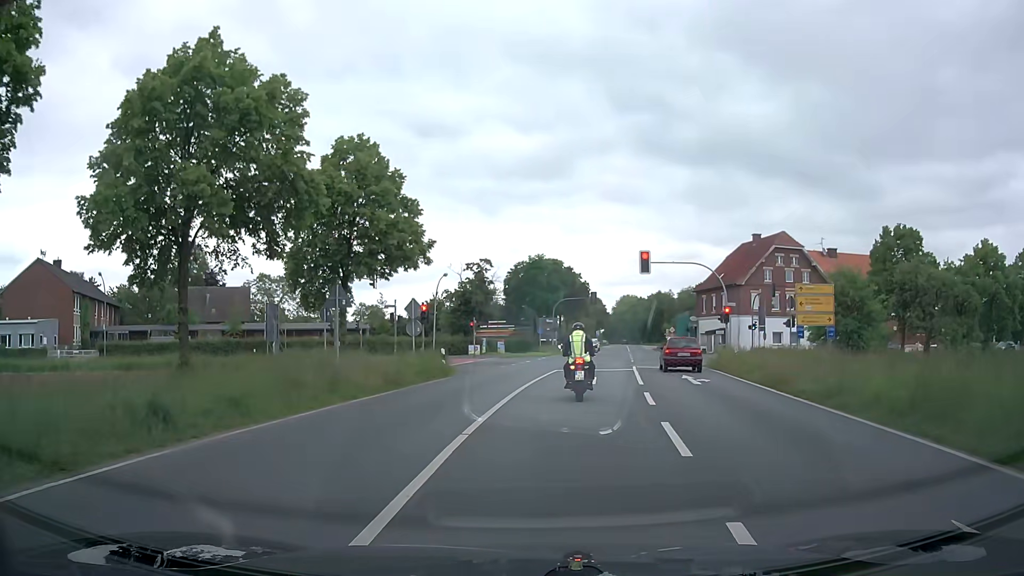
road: secondary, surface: asphalt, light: Day
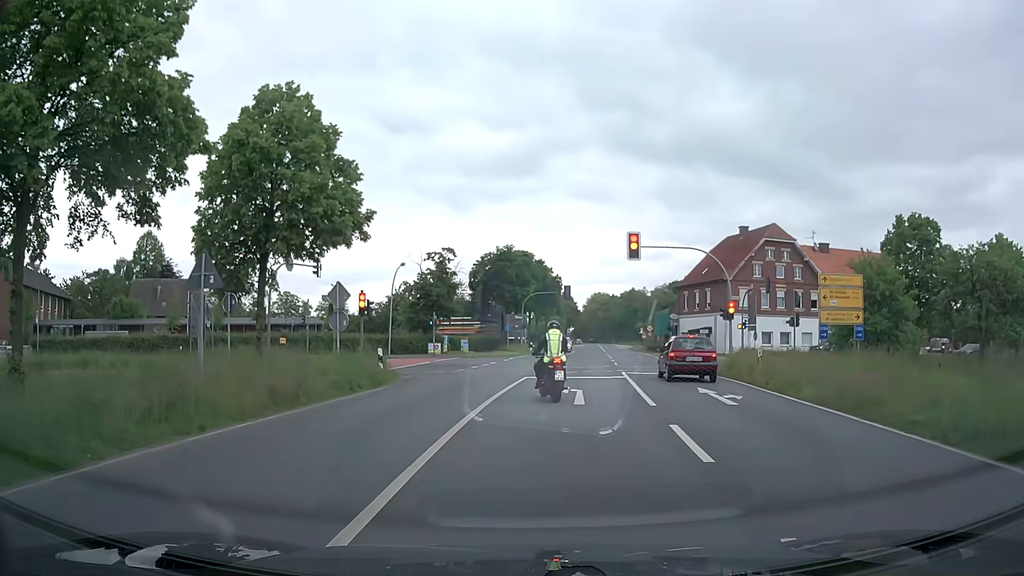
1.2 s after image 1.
(+0.1, +6.4) m; +2°
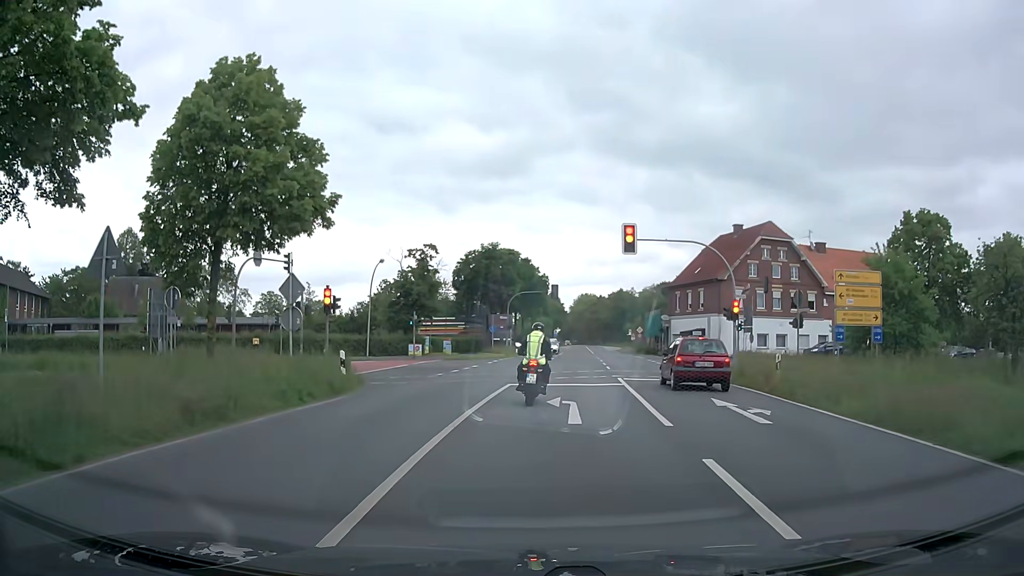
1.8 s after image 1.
(0.0, +2.9) m; +1°
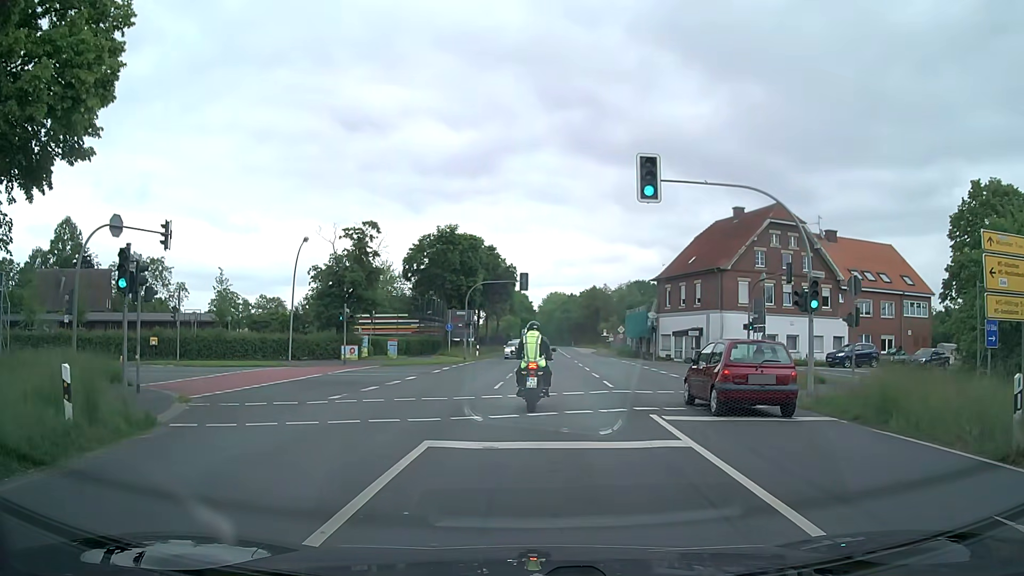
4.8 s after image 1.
(+0.2, +11.2) m; +3°
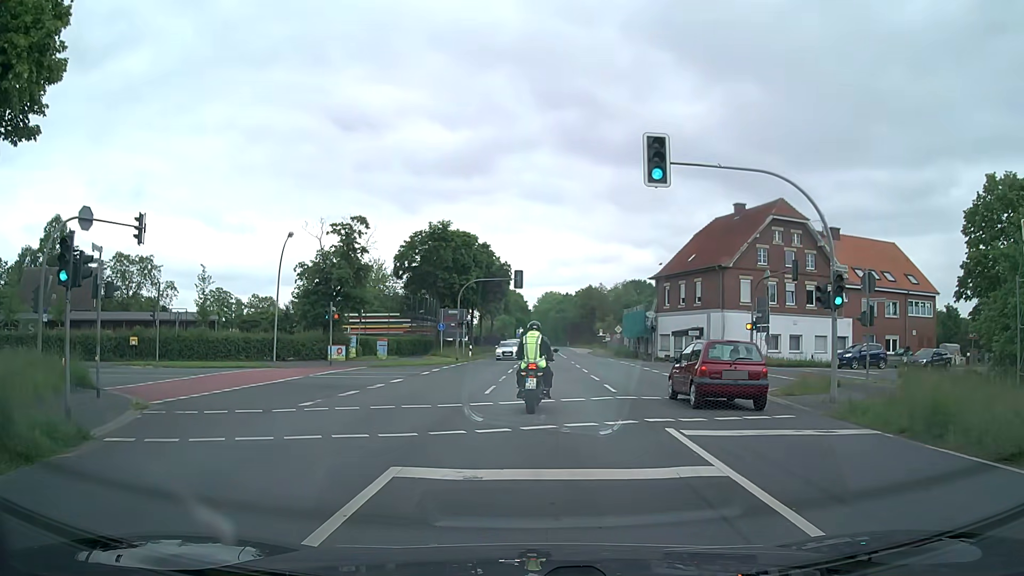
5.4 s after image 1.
(0.0, +1.9) m; 0°
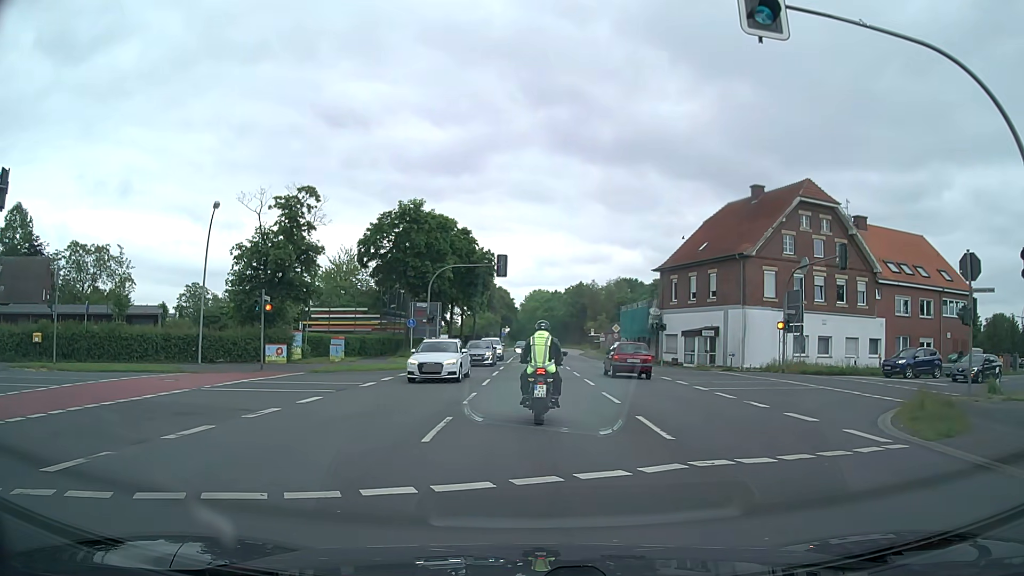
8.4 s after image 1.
(+0.1, +8.5) m; +2°
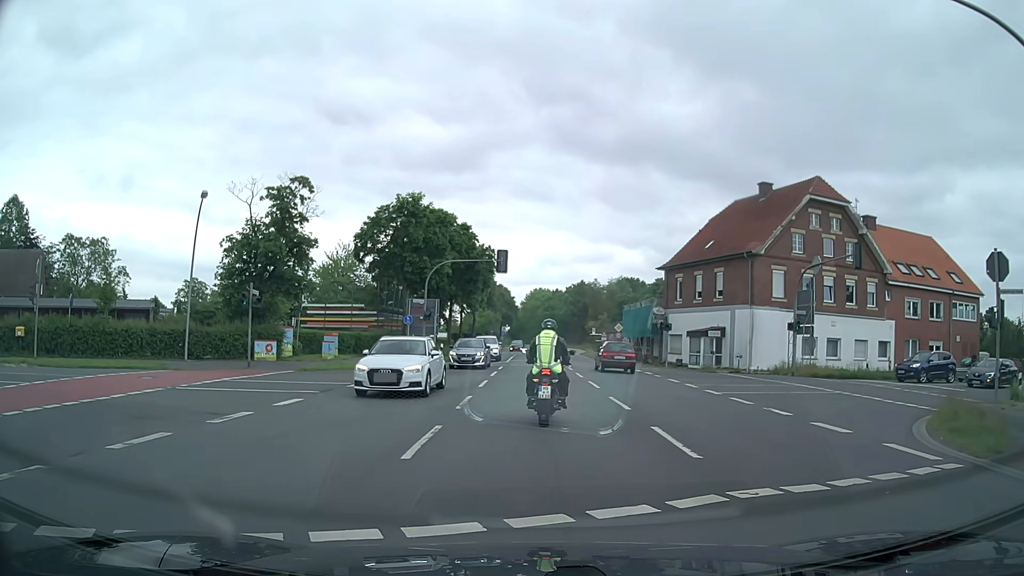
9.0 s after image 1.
(0.0, +1.5) m; +1°
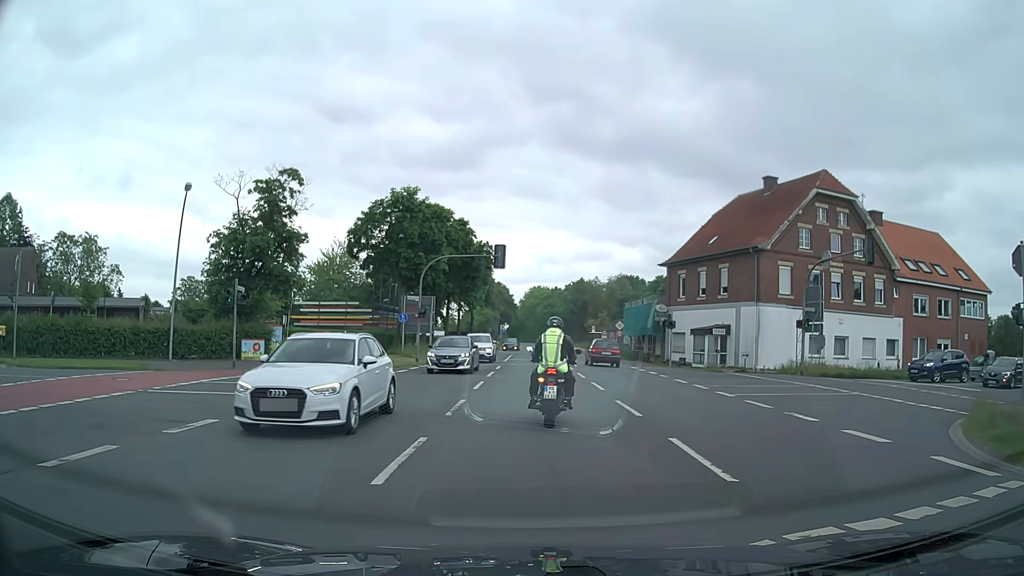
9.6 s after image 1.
(0.0, +1.5) m; -2°
(0, +10) (-3, +19) (-13, +21) (-23, +19) (-31, +14) (-40, +9) (-48, +4) (-57, -2) (-65, -7) (-74, -13) m
